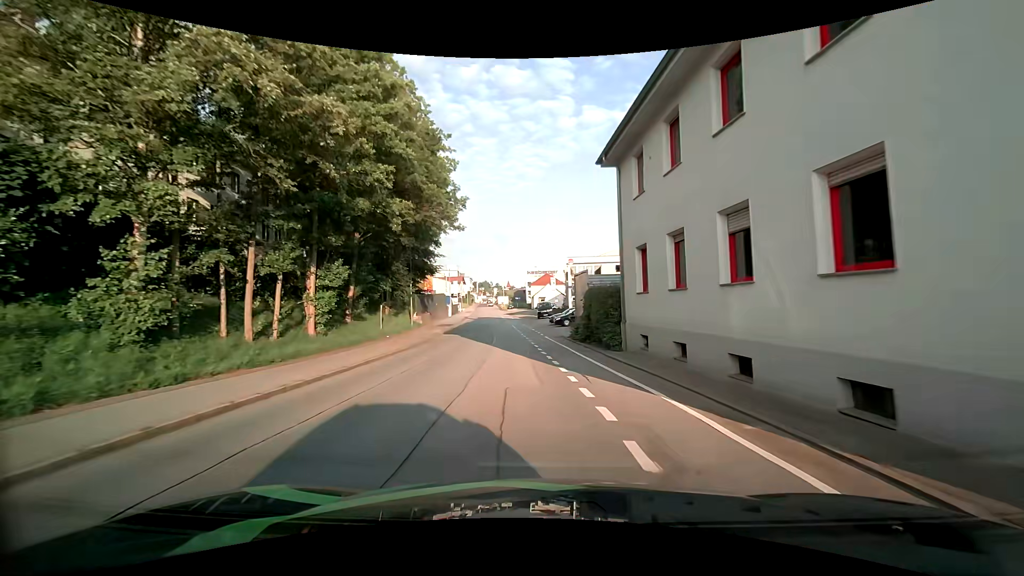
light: Day
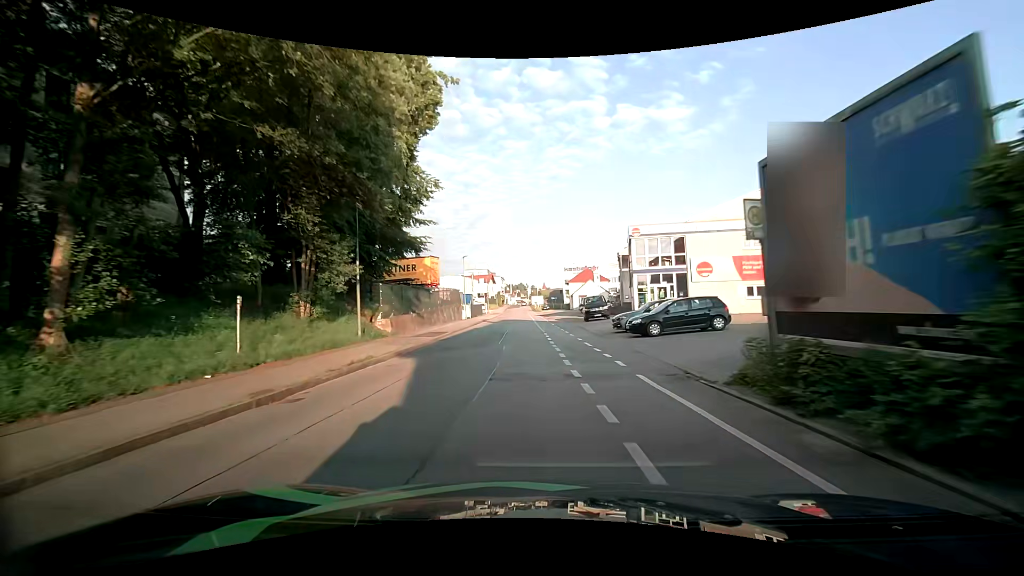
(-1.0, +20.5) m; -5°
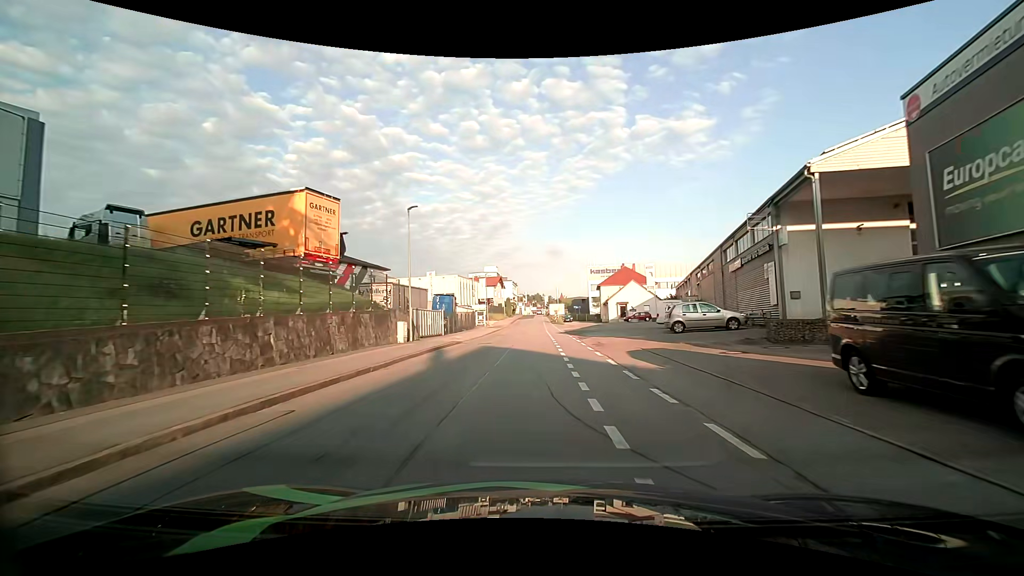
(-0.5, +34.1) m; -2°
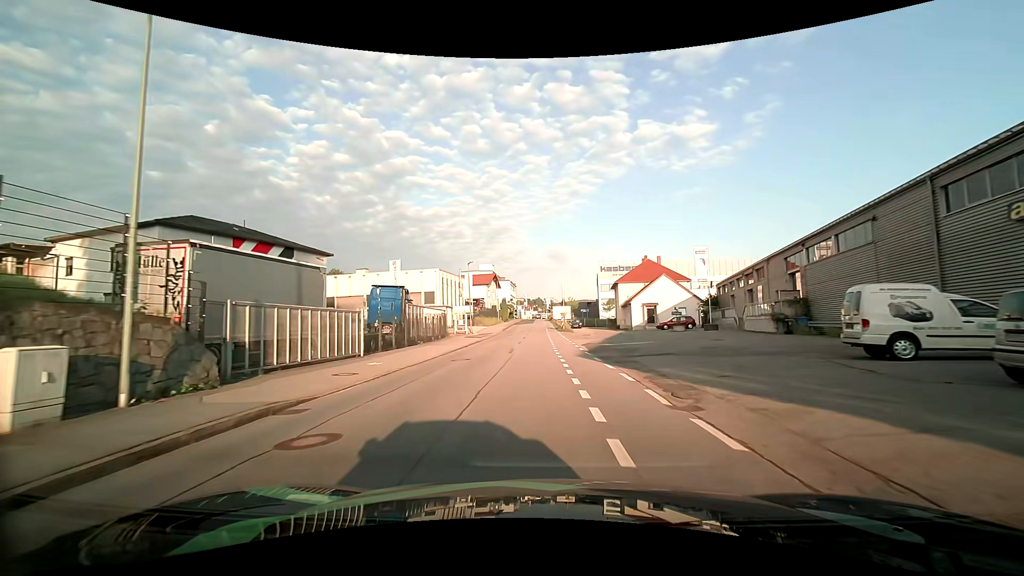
(0.0, +20.4) m; 0°
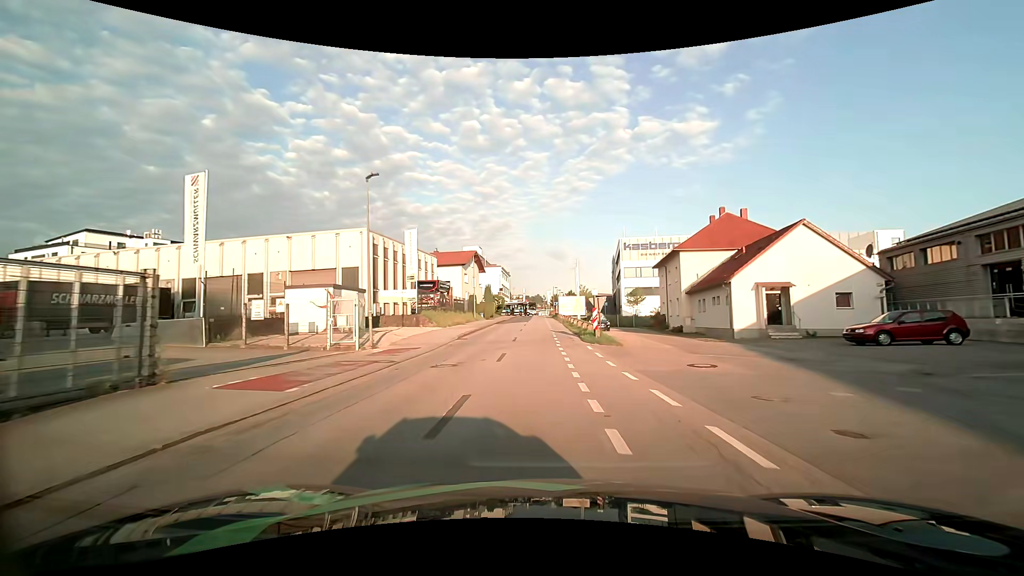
(+0.1, +34.2) m; 0°
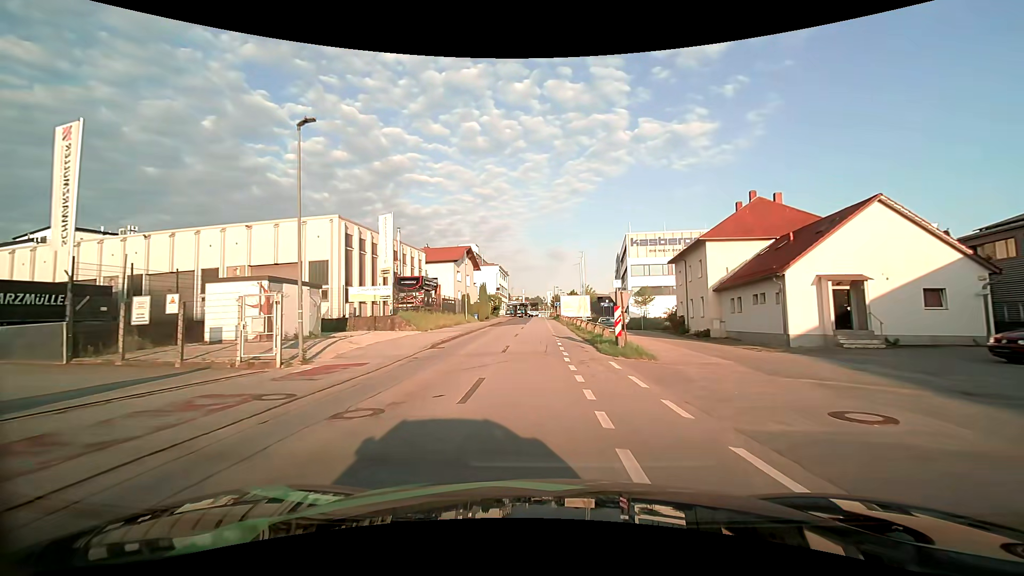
(0.0, +6.9) m; 0°
(0, +10) (0, +20) (0, +30) (0, +40) (0, +50) (0, +60) (0, +70) (0, +80) (0, +90) (0, +100) m
